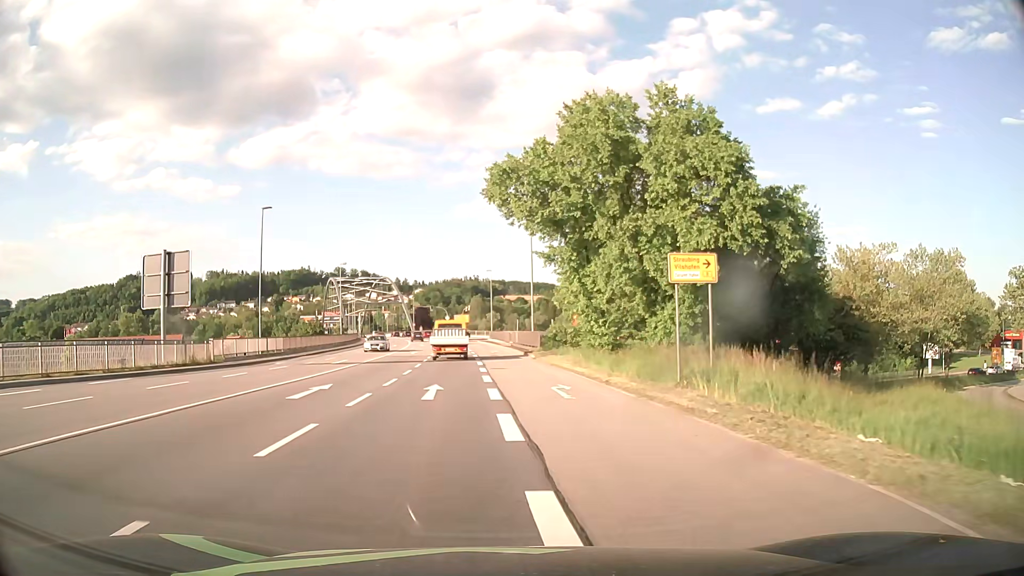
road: primary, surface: asphalt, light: Day
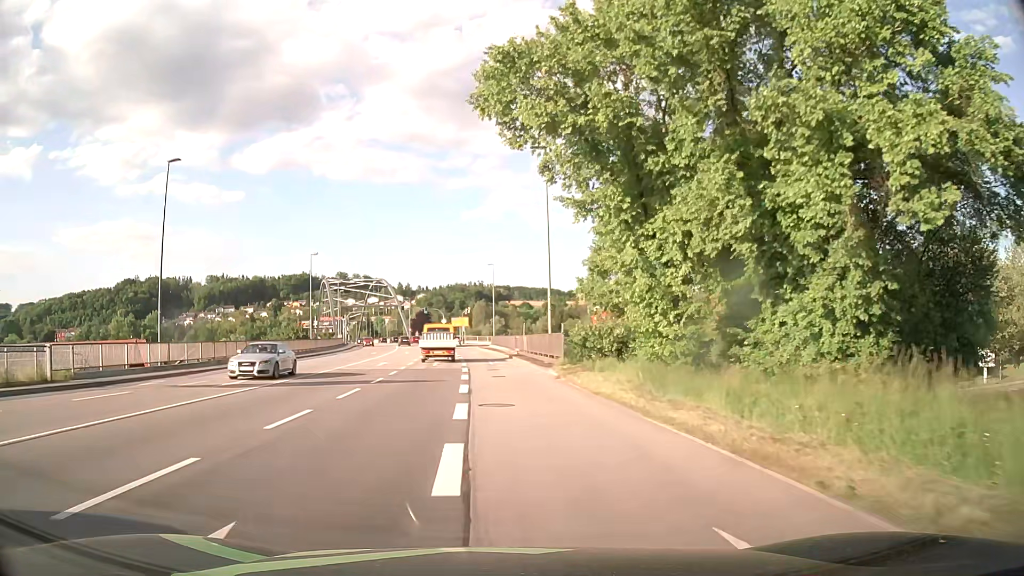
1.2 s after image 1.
(0.0, +15.0) m; 0°
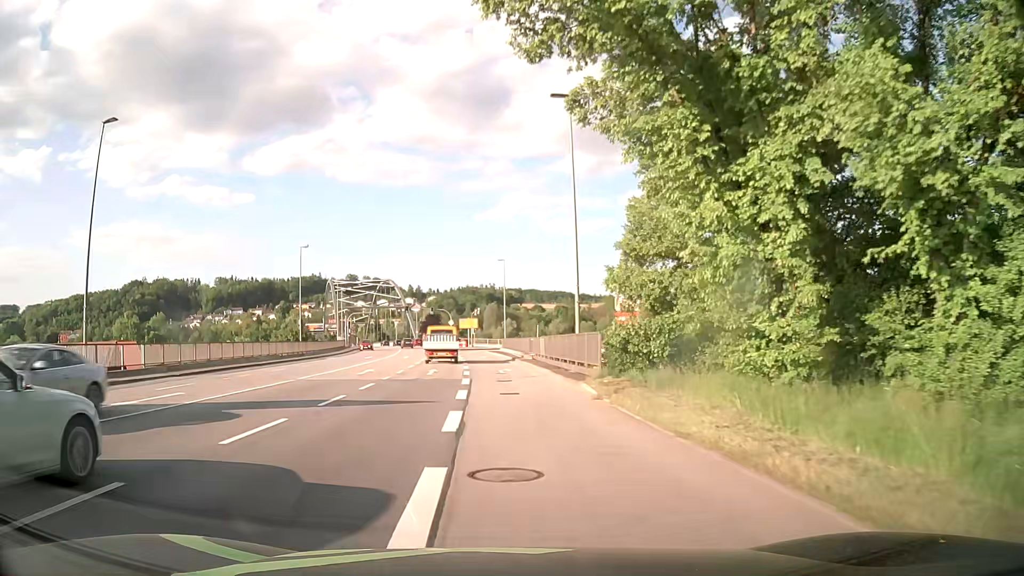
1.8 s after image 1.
(-0.1, +7.5) m; -1°
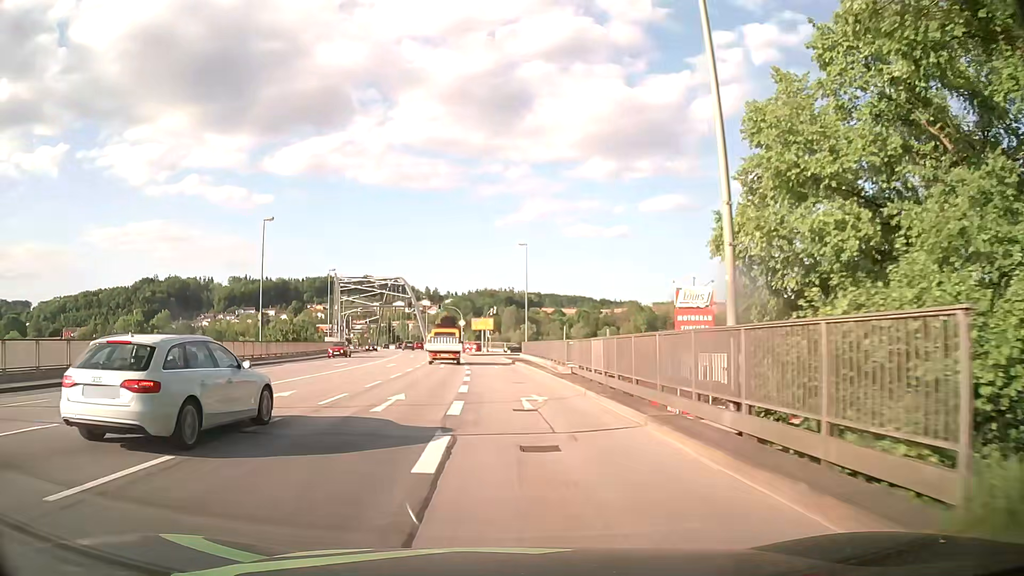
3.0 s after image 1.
(-0.3, +15.0) m; -2°
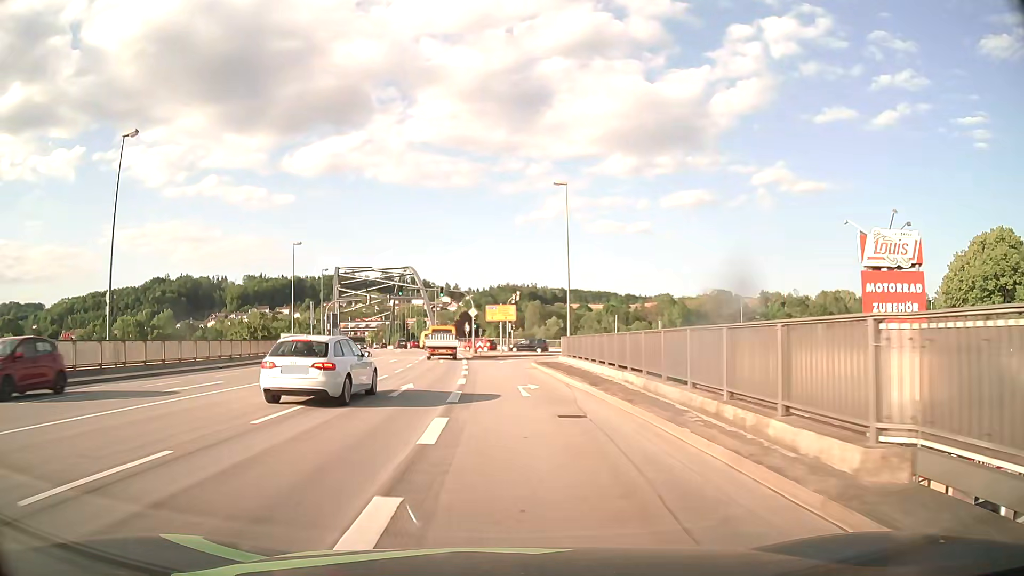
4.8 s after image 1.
(0.0, +22.4) m; -1°
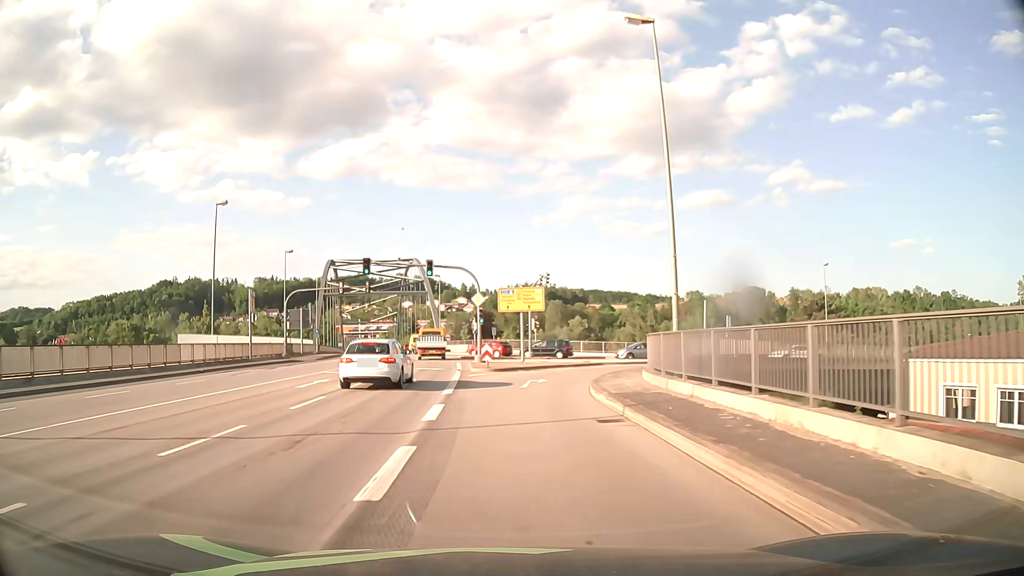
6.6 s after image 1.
(-0.2, +20.8) m; -1°
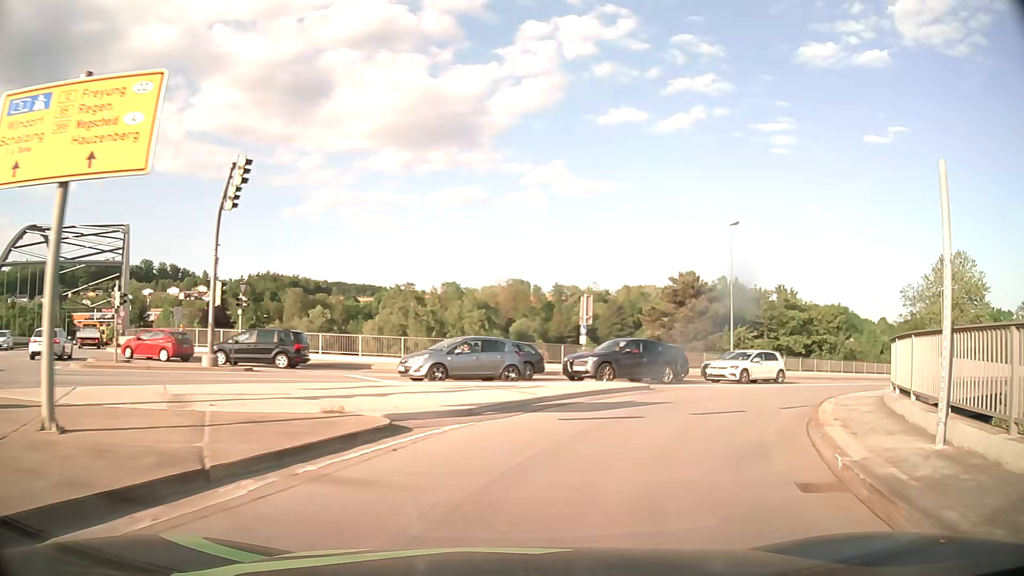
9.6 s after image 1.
(+2.5, +29.5) m; +21°
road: primary_link
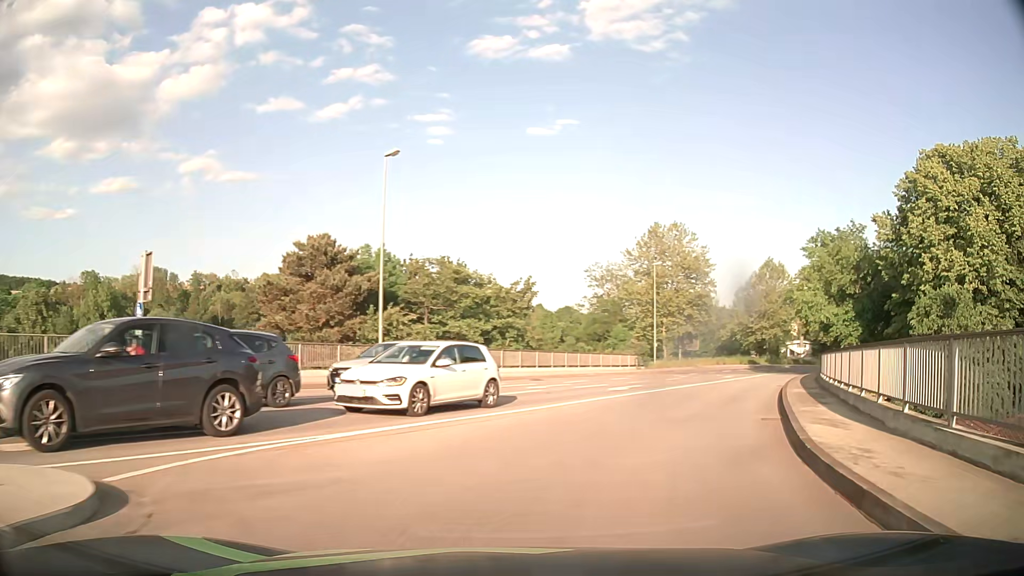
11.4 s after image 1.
(+4.1, +14.9) m; +30°
(+2, +10) (+5, +19) (+9, +28) (+14, +37) (+19, +46) (+24, +54) (+30, +62) (+37, +70) (+45, +76) (+54, +80) m
